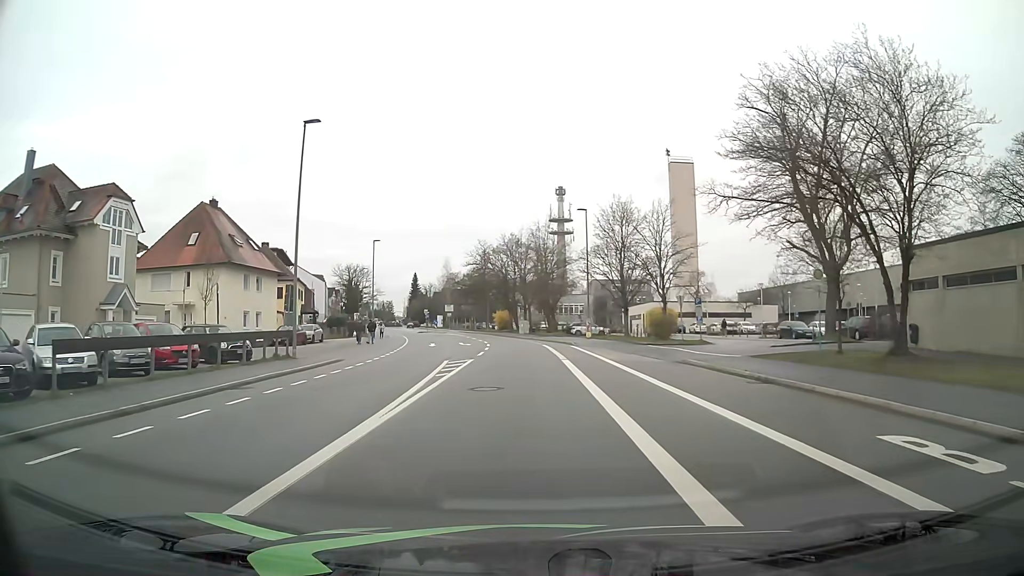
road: tertiary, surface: asphalt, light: Day
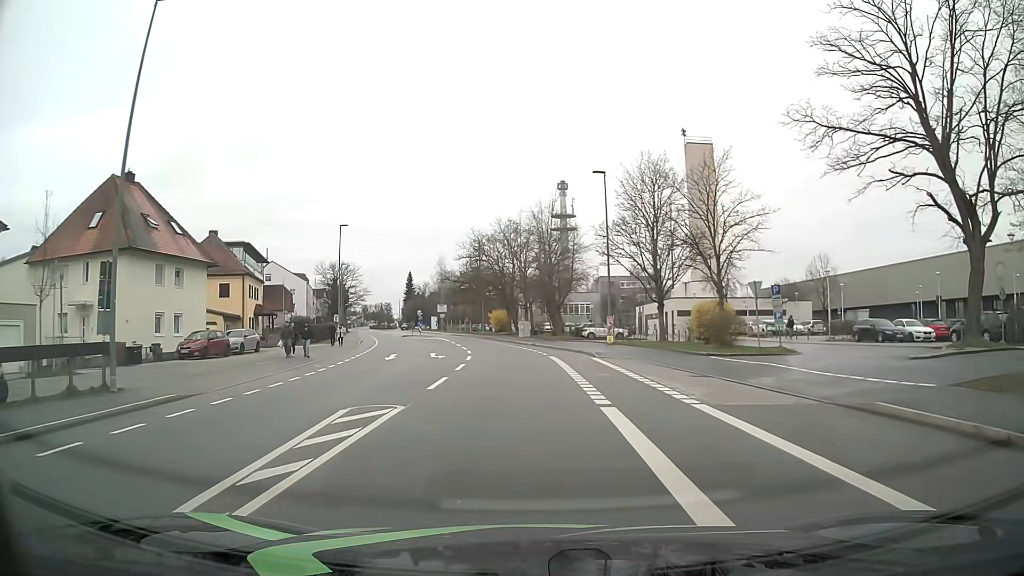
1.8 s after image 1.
(0.0, +13.5) m; 0°
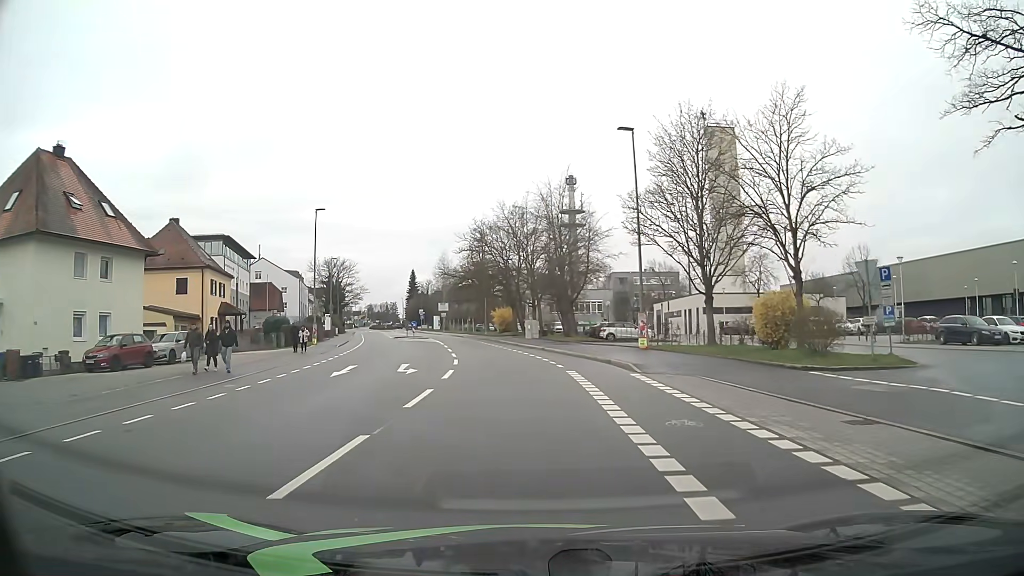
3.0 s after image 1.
(-0.1, +9.0) m; -1°
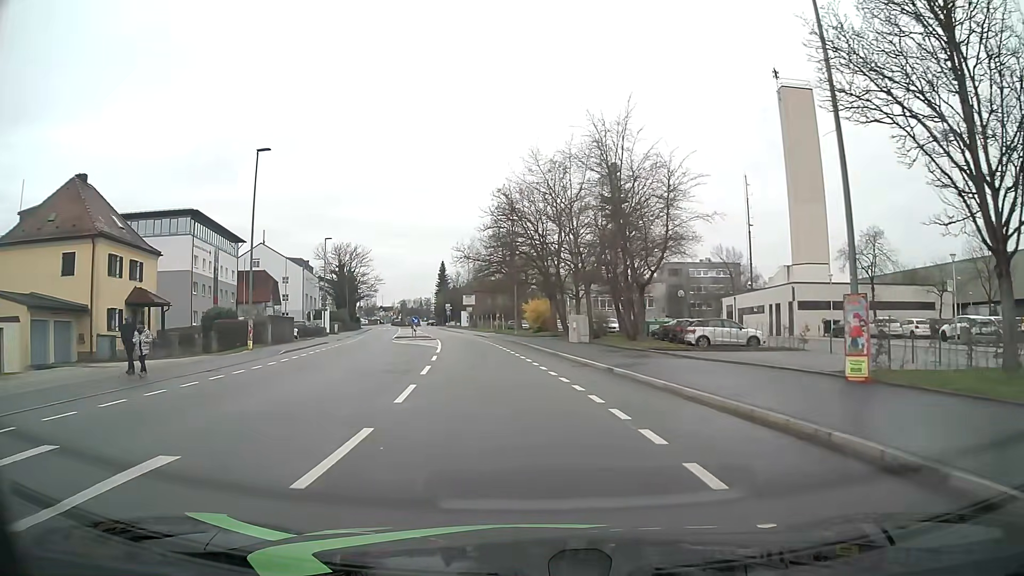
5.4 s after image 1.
(-0.4, +17.9) m; -3°
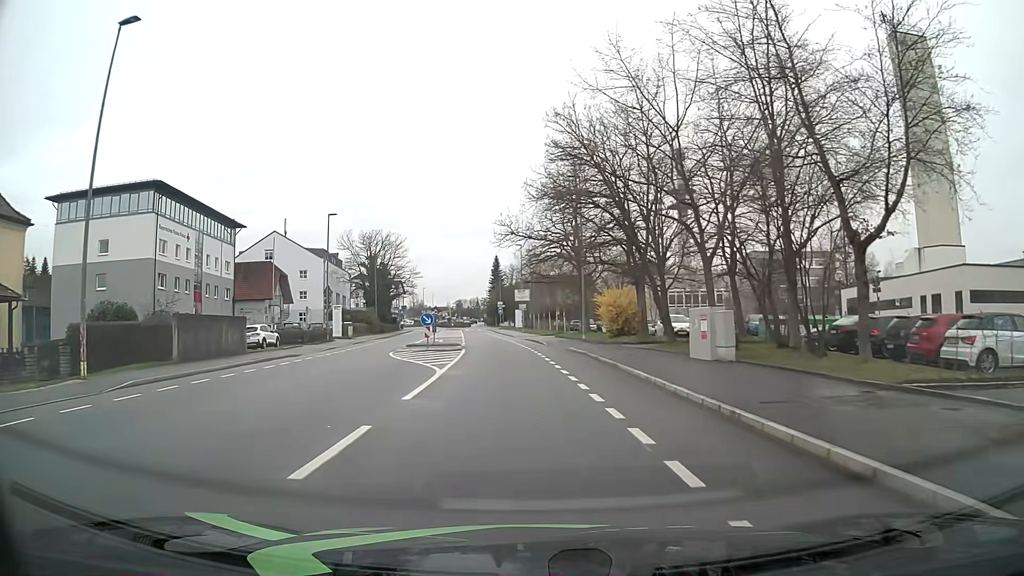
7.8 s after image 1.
(-0.9, +17.9) m; -5°
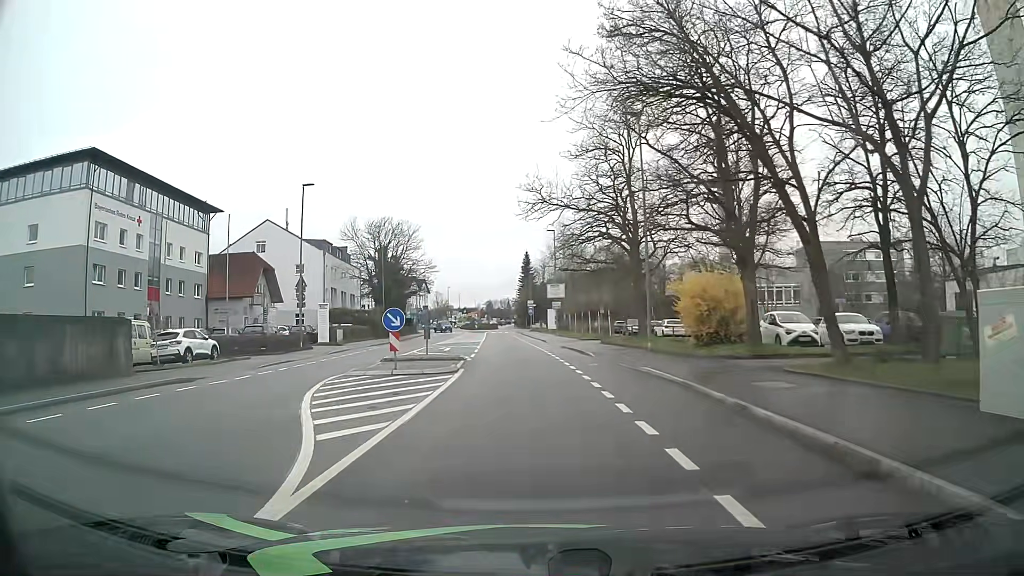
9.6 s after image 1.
(-0.4, +13.4) m; -3°
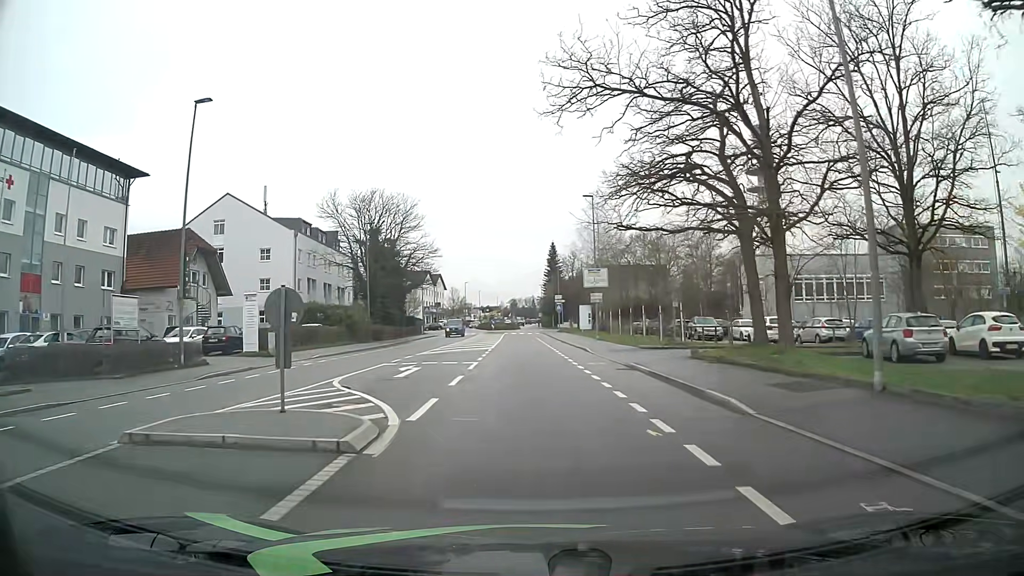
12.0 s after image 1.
(-0.4, +17.8) m; -2°
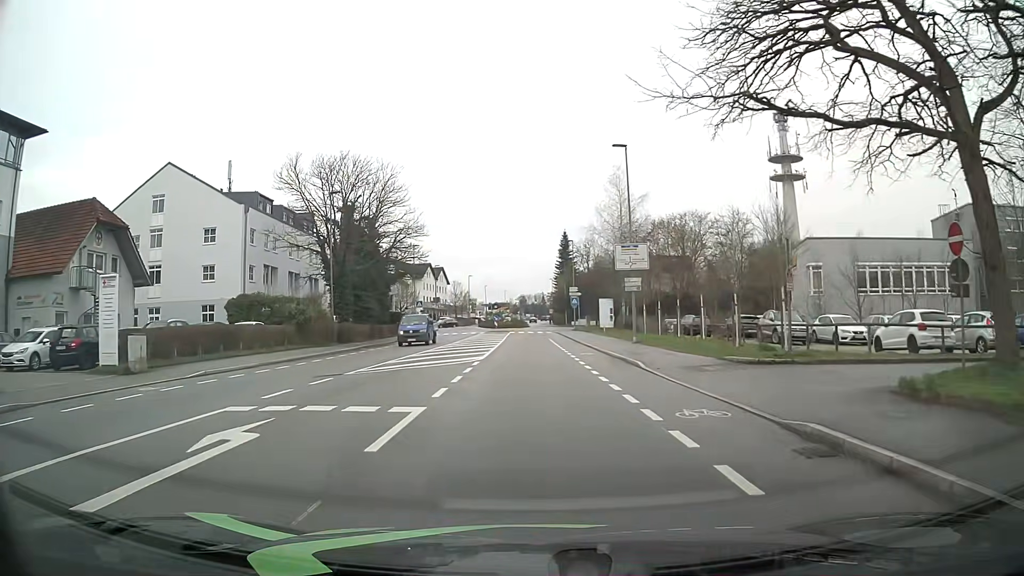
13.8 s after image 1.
(-0.2, +13.4) m; -1°
(0, +10) (0, +20) (0, +30) (0, +40) (0, +50) (0, +60) (0, +70) (+1, +80) (+4, +89) (+3, +99) m
